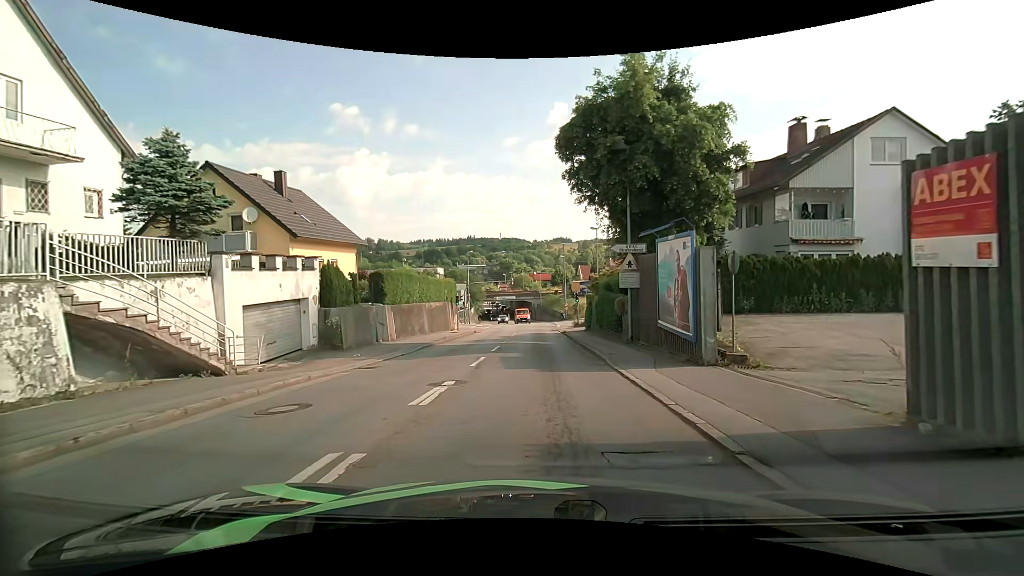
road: tertiary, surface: asphalt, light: Day
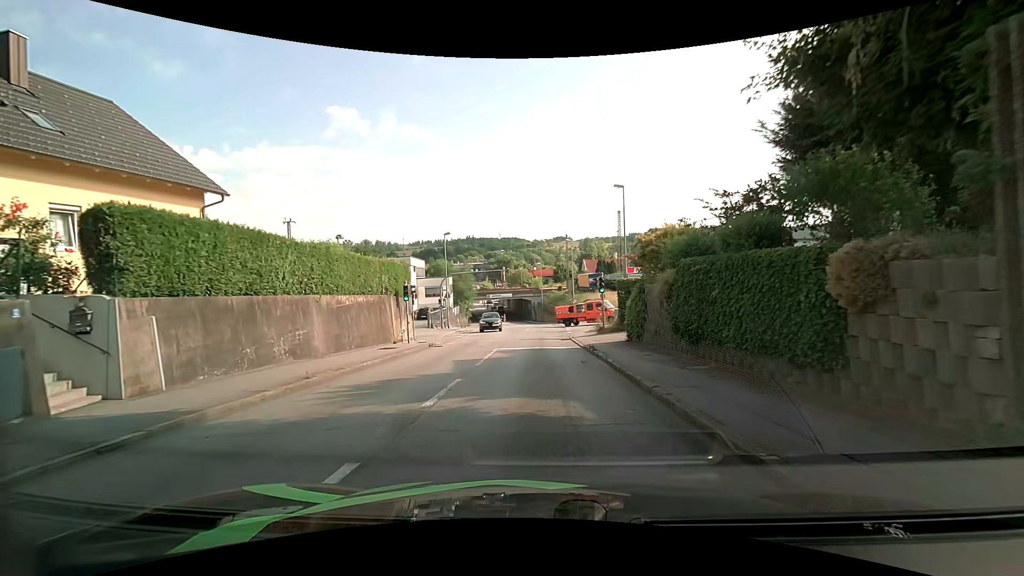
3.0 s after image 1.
(0.0, +17.3) m; 0°
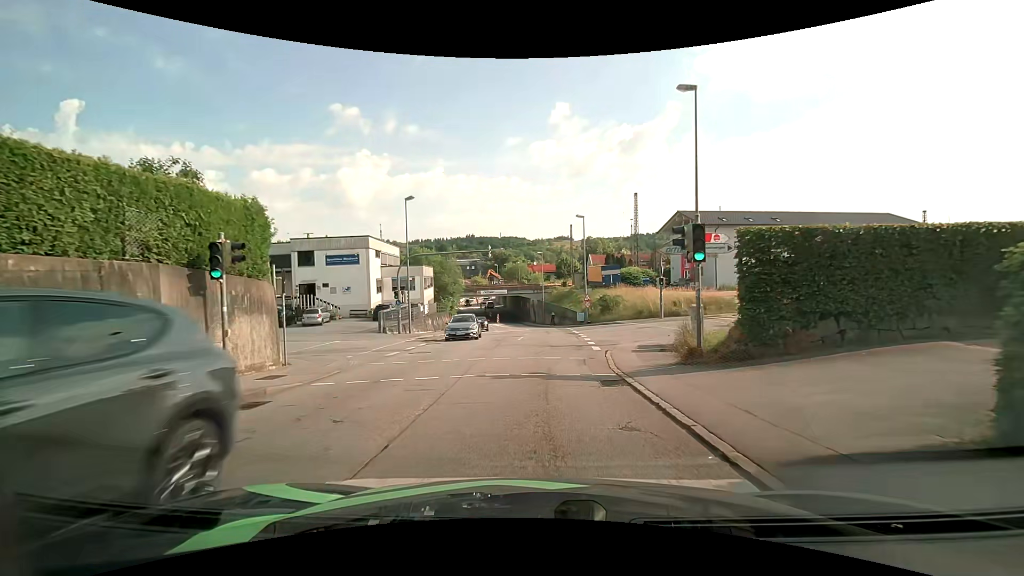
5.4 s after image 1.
(-0.1, +16.2) m; 0°
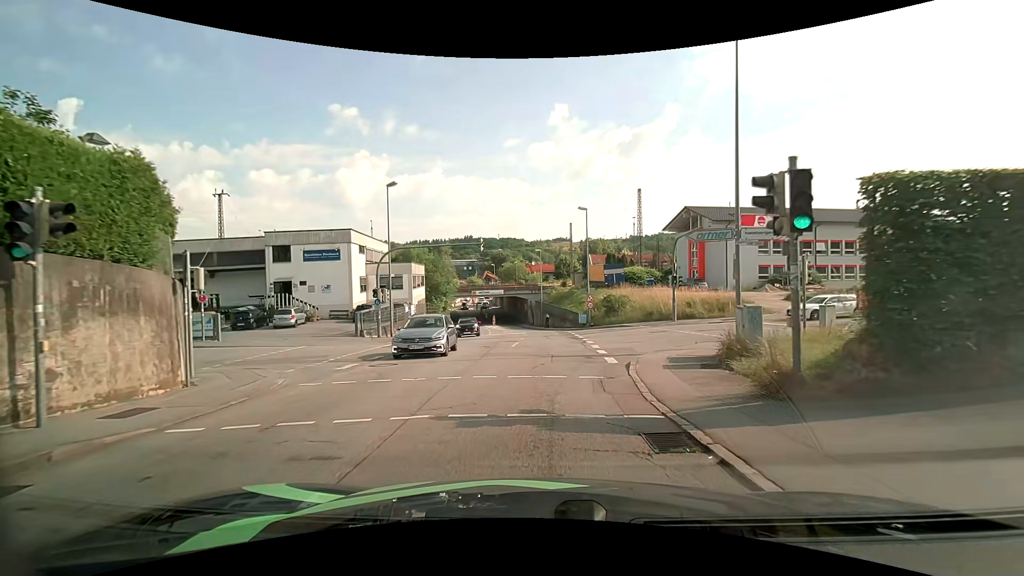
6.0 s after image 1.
(0.0, +4.3) m; 0°
